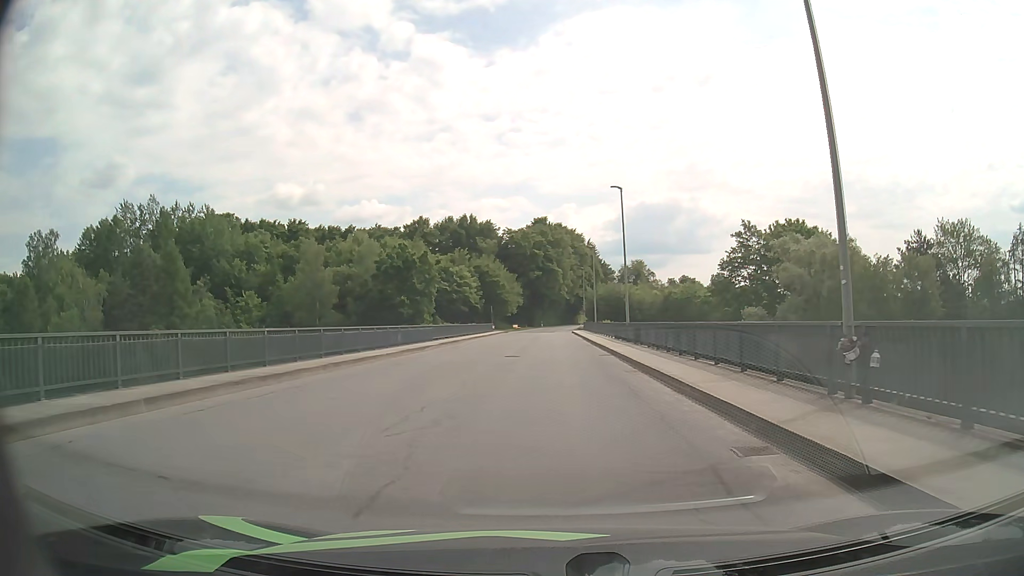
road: residential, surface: asphalt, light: Day
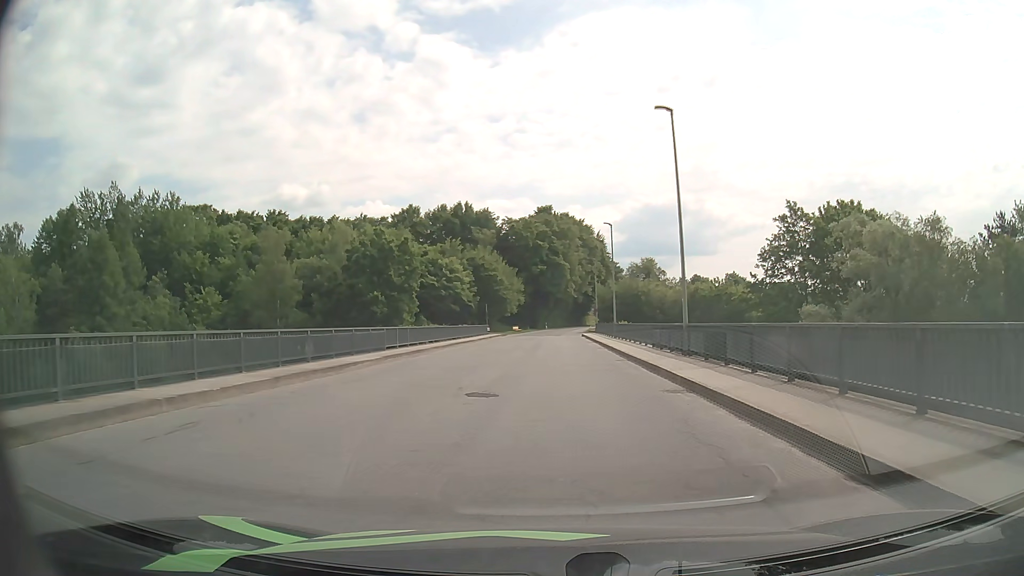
(-0.1, +13.9) m; 0°
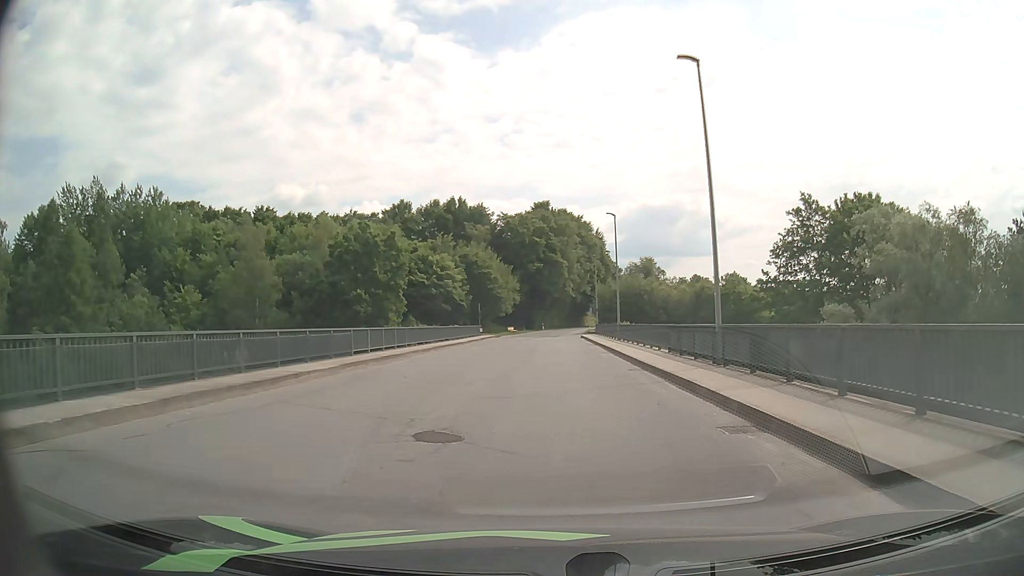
(0.0, +4.7) m; 0°
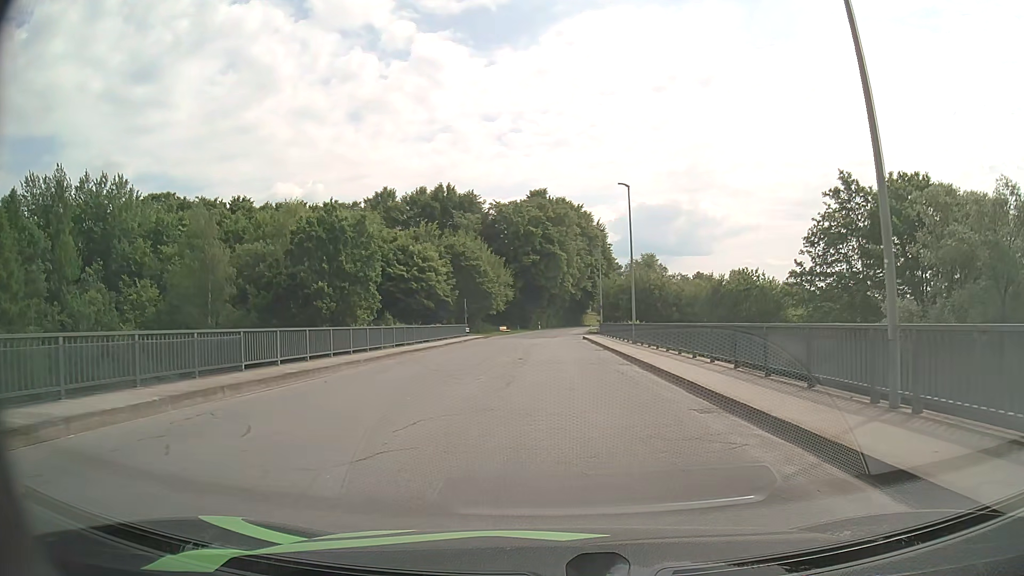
(0.0, +9.3) m; 0°
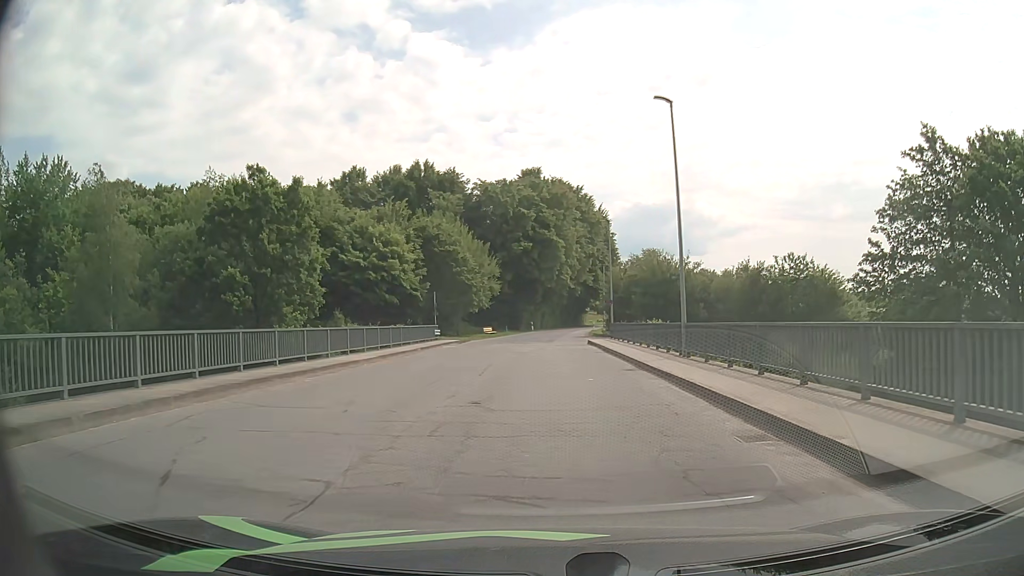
(0.0, +13.9) m; 0°
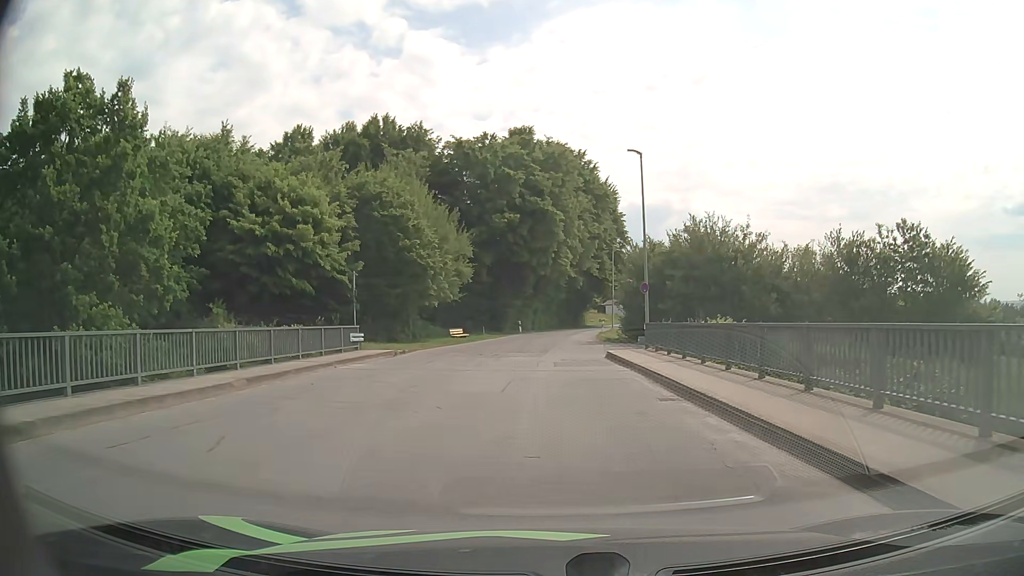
(0.0, +18.4) m; 0°
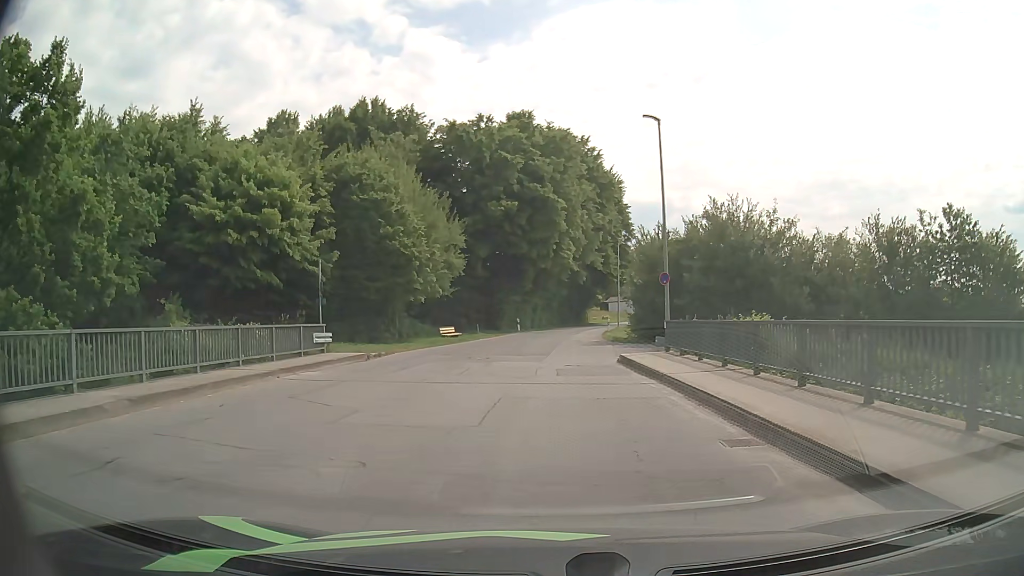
(0.0, +4.5) m; 0°
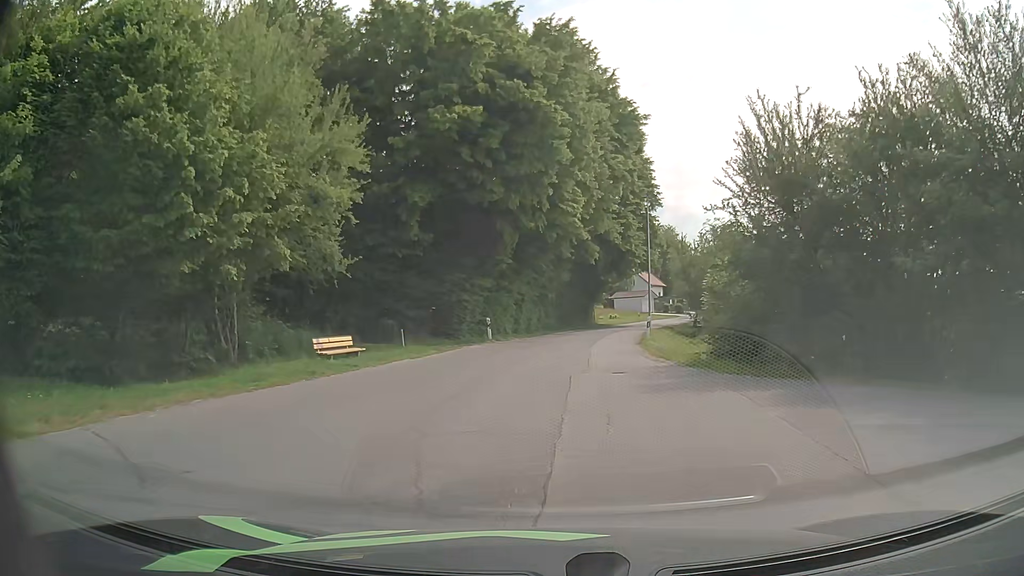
(-0.1, +21.6) m; 0°
(0, +10) (+1, +20) (+2, +30) (+4, +40) (+6, +49) (+9, +59) (+12, +68) (+16, +78) (+19, +87) (+23, +97) m
